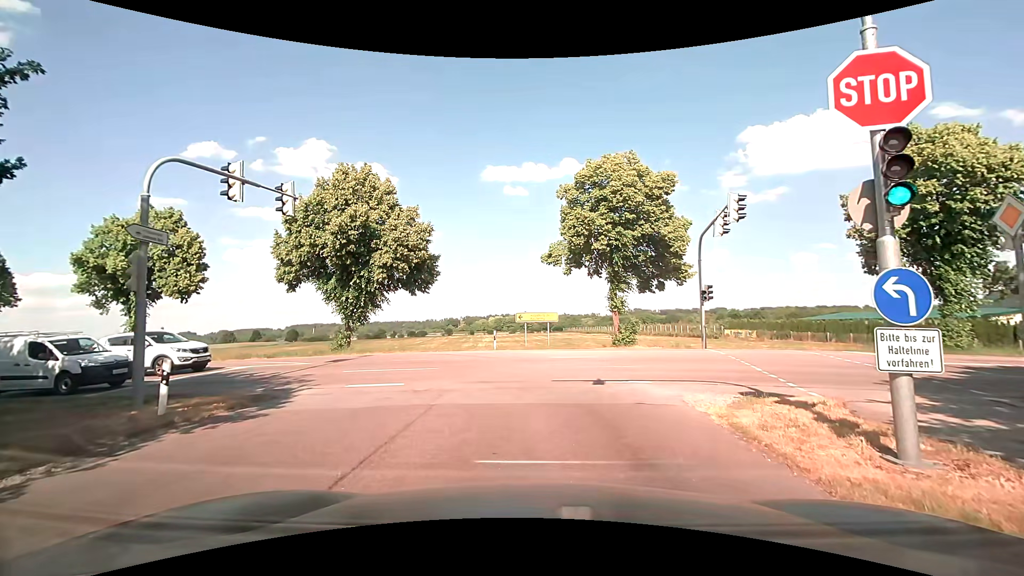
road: tertiary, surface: asphalt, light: Day
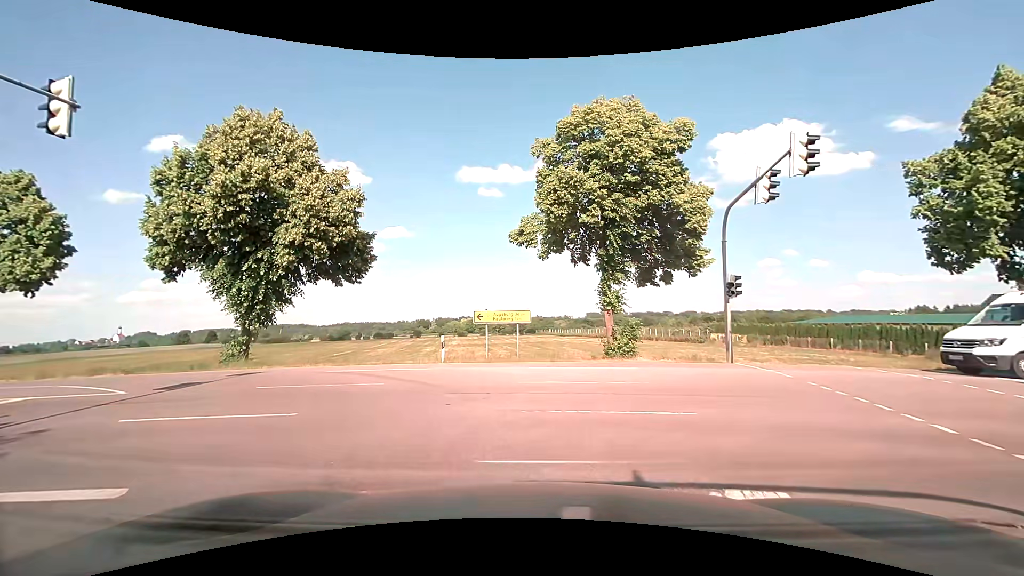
(+0.2, +7.4) m; +3°
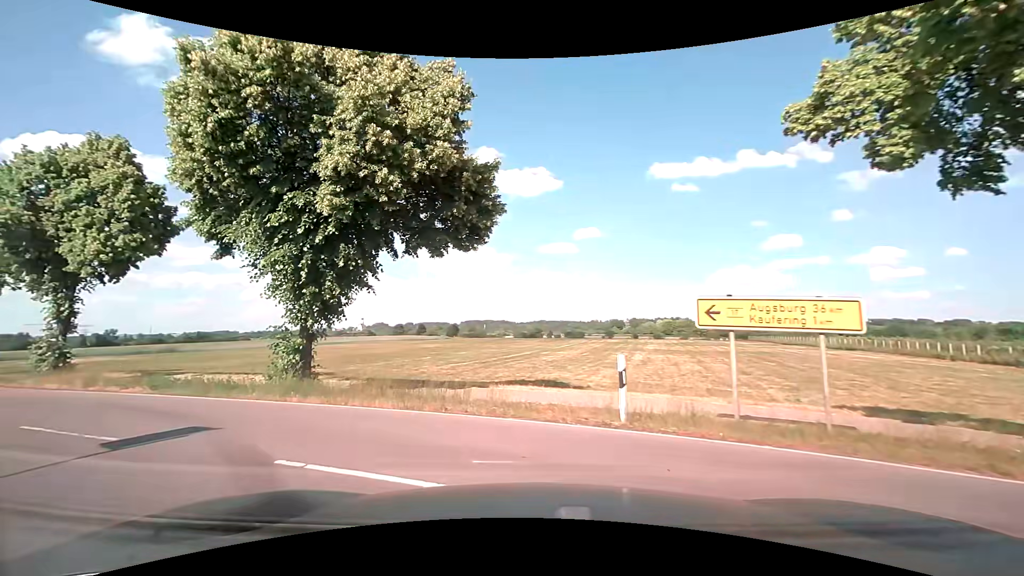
(-1.0, +11.0) m; -21°
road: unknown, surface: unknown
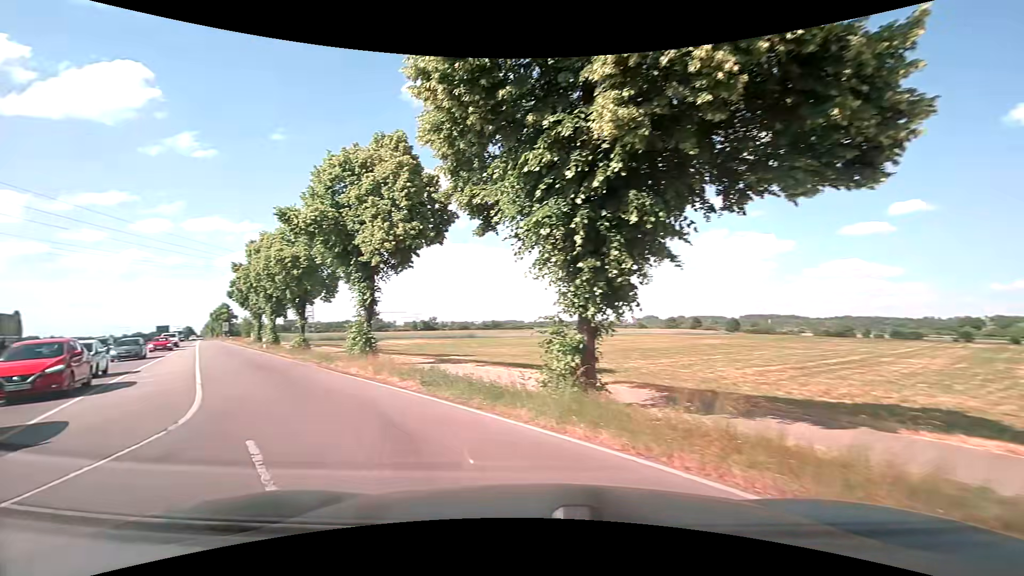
(-1.1, +4.6) m; -29°
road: secondary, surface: asphalt
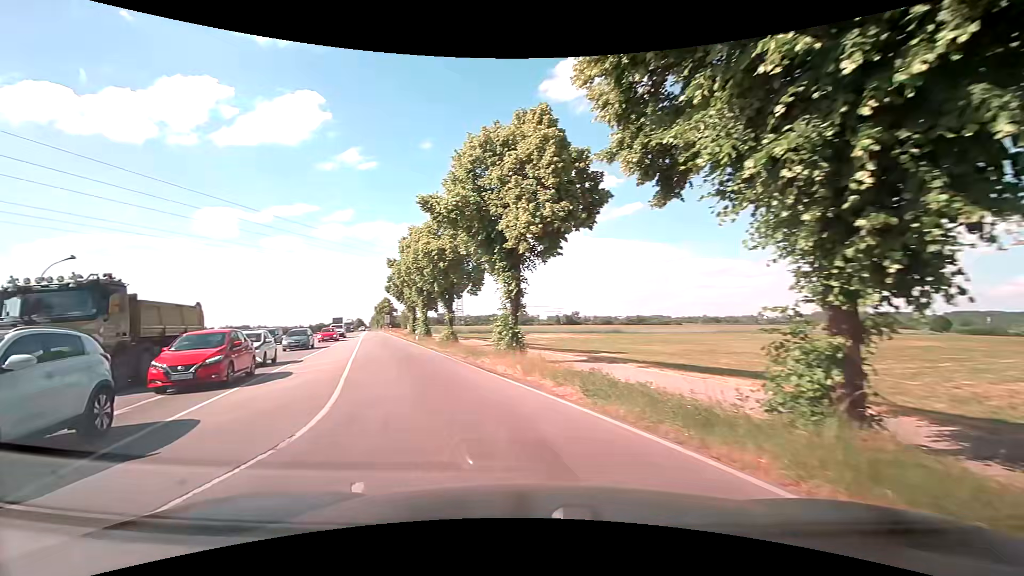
(-0.4, +2.6) m; -17°
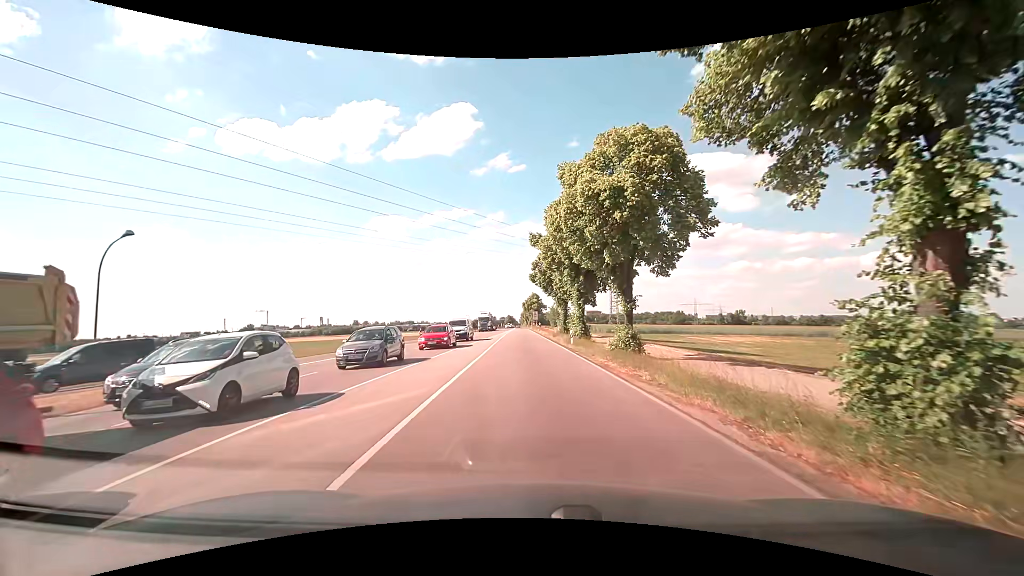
(-3.3, +13.5) m; -19°
